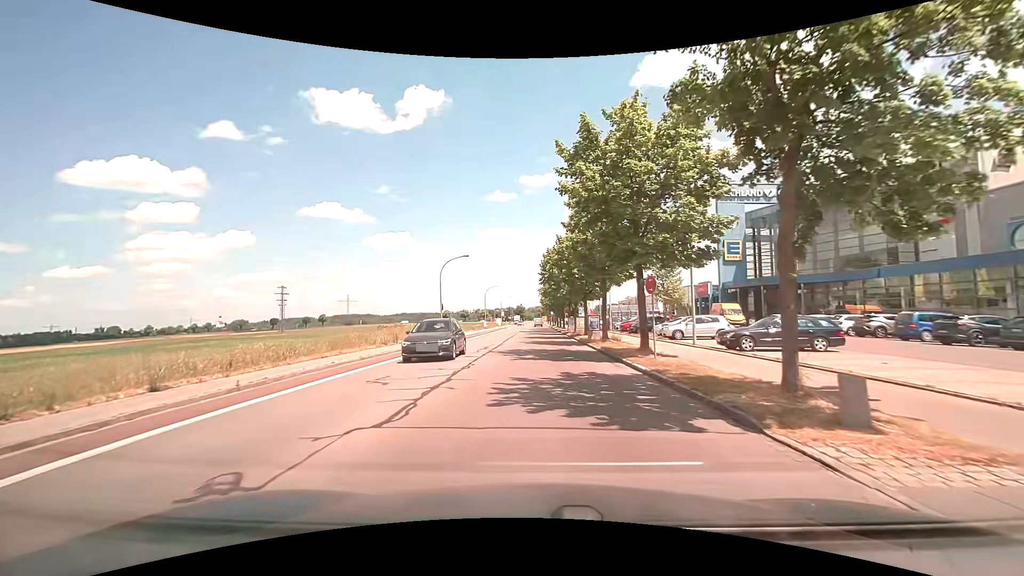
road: tertiary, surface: asphalt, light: Day
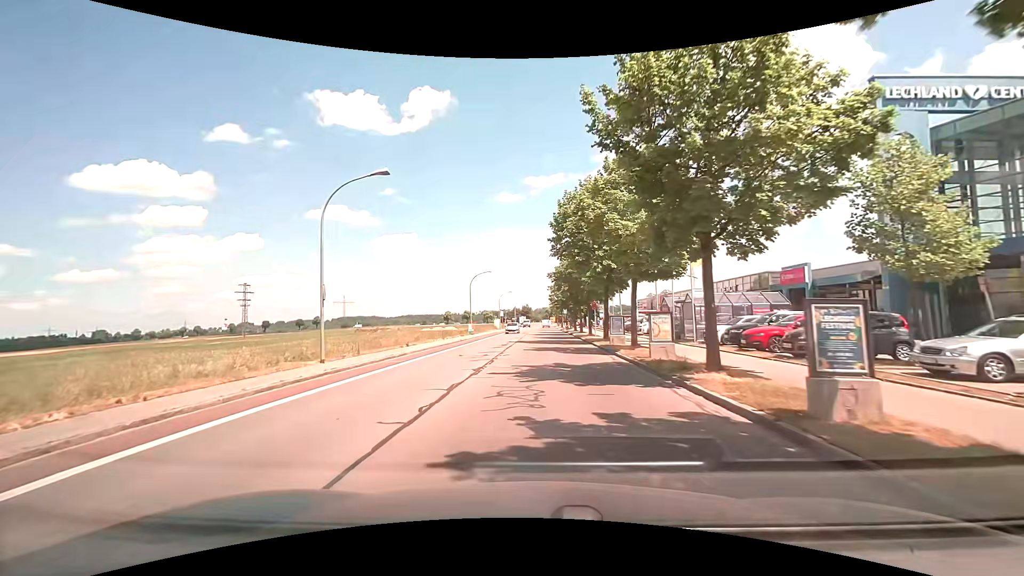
(0.0, +25.8) m; -1°
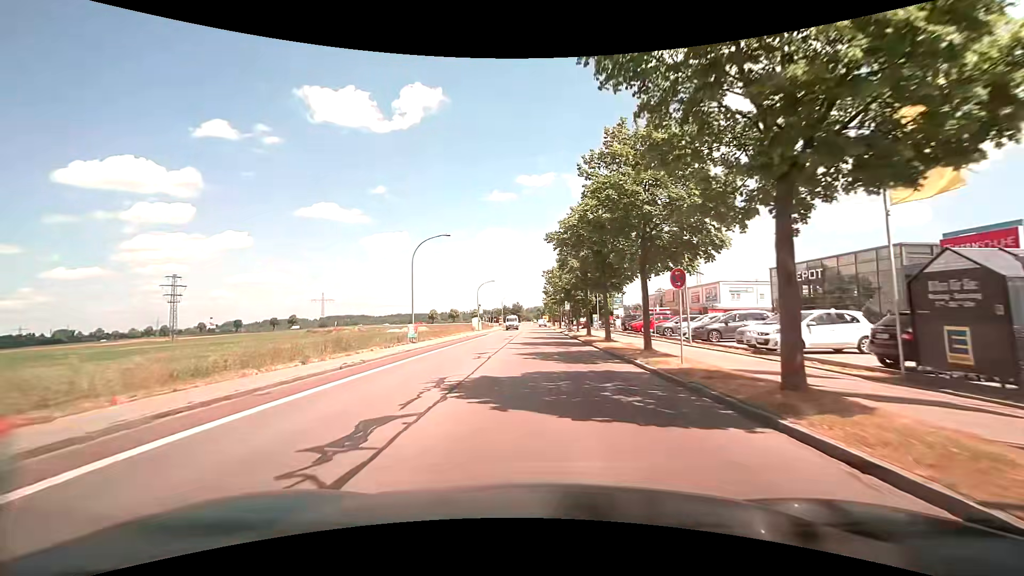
(+0.2, +23.7) m; 0°
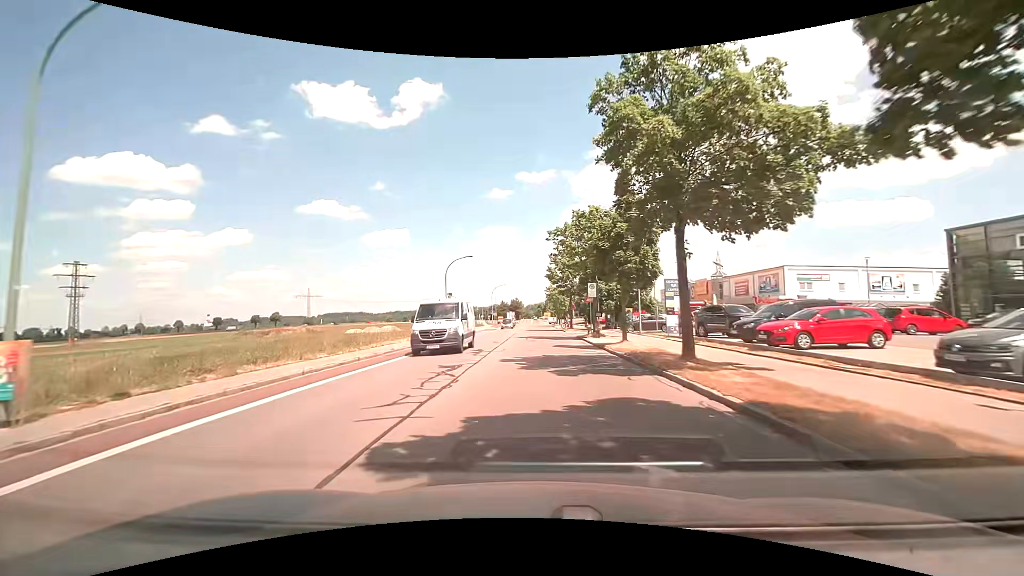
(+0.4, +25.0) m; 0°
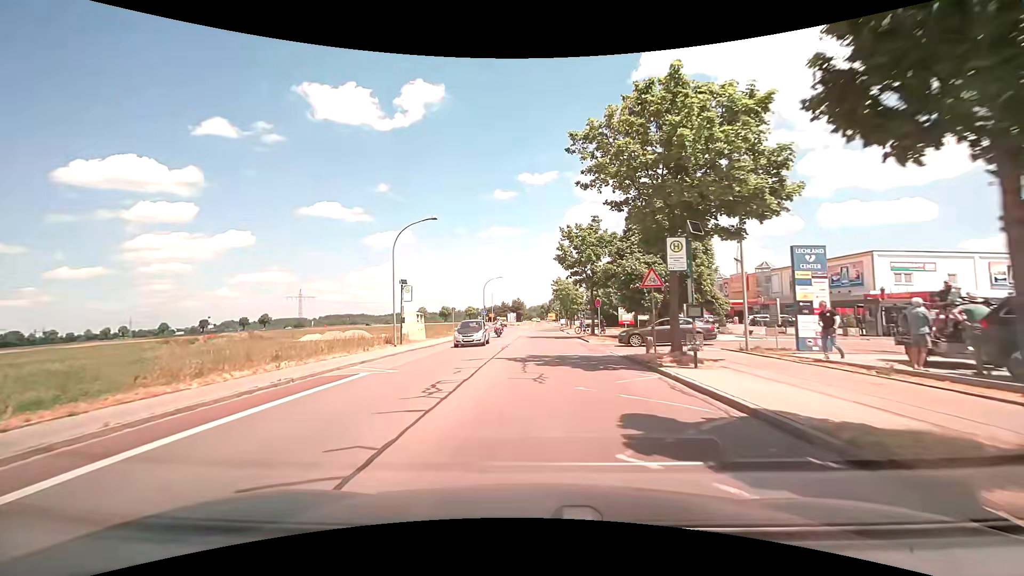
(-0.1, +18.0) m; 0°
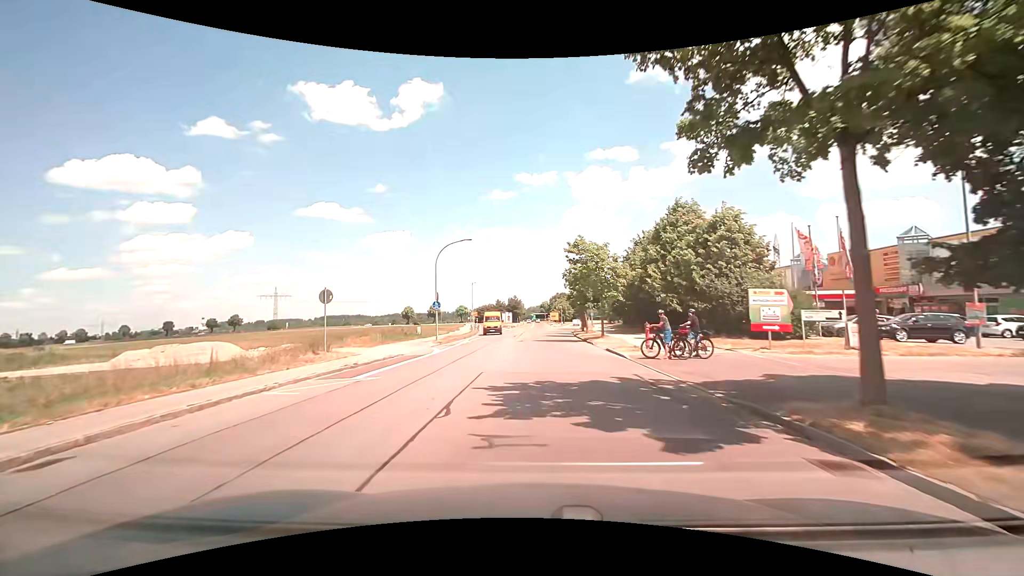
(0.0, +31.4) m; 0°
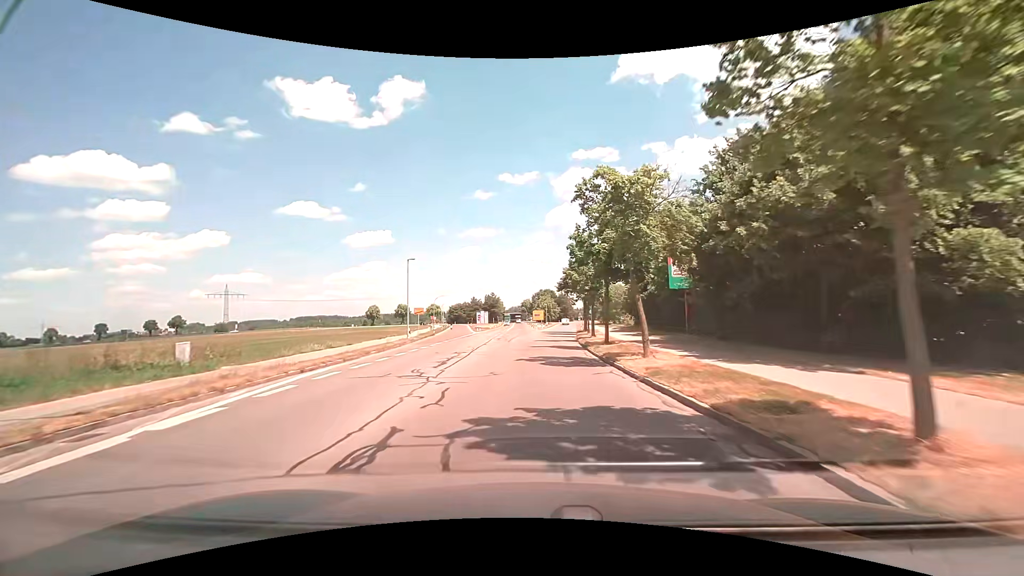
(+0.6, +28.2) m; +2°
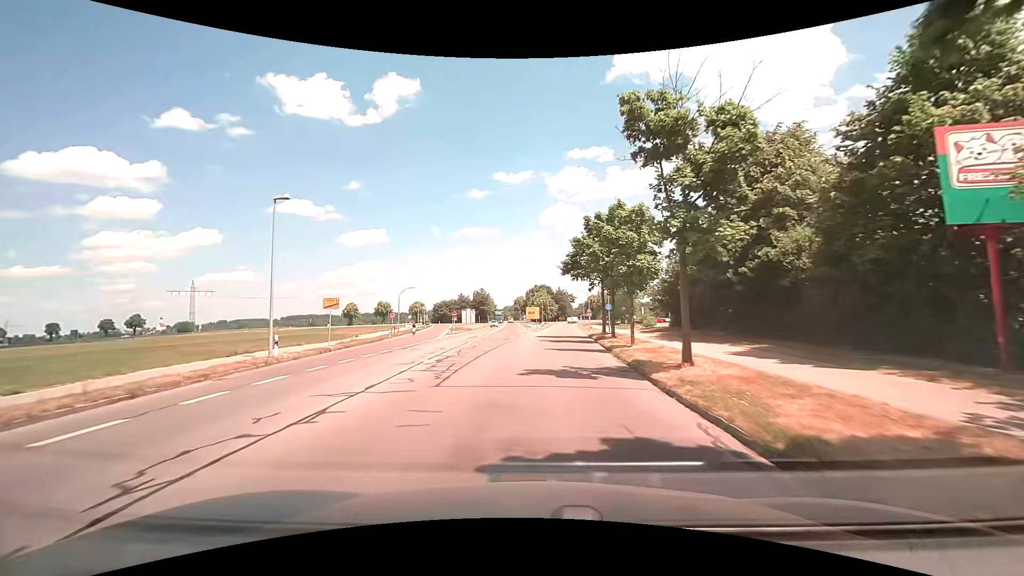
(+0.1, +22.2) m; +1°
(0, +10) (0, +20) (-1, +30) (-1, +40) (-2, +50) (-3, +60) (-3, +70) (-4, +80) (-4, +90) (-5, +100) m
